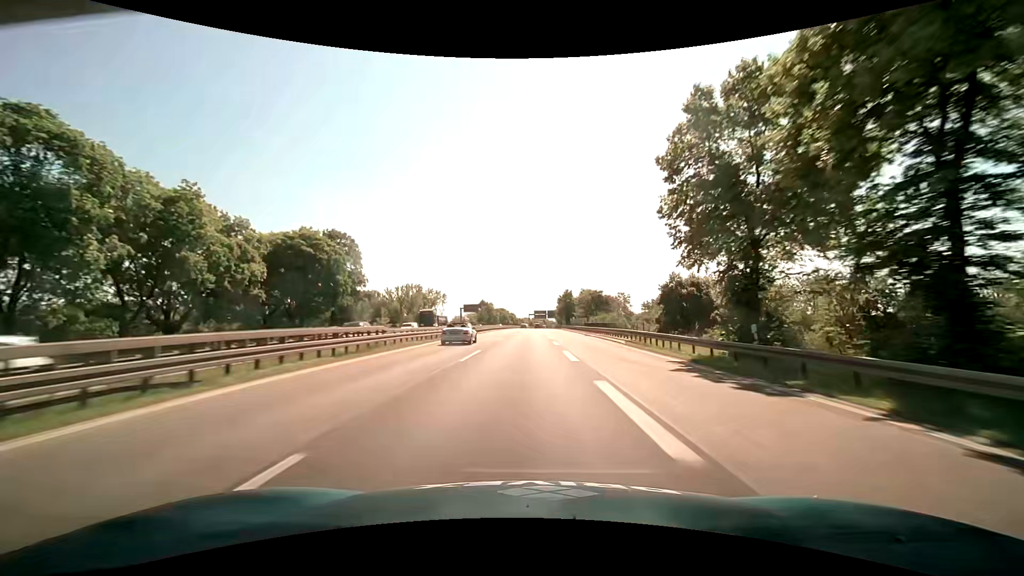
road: motorway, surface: asphalt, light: Day
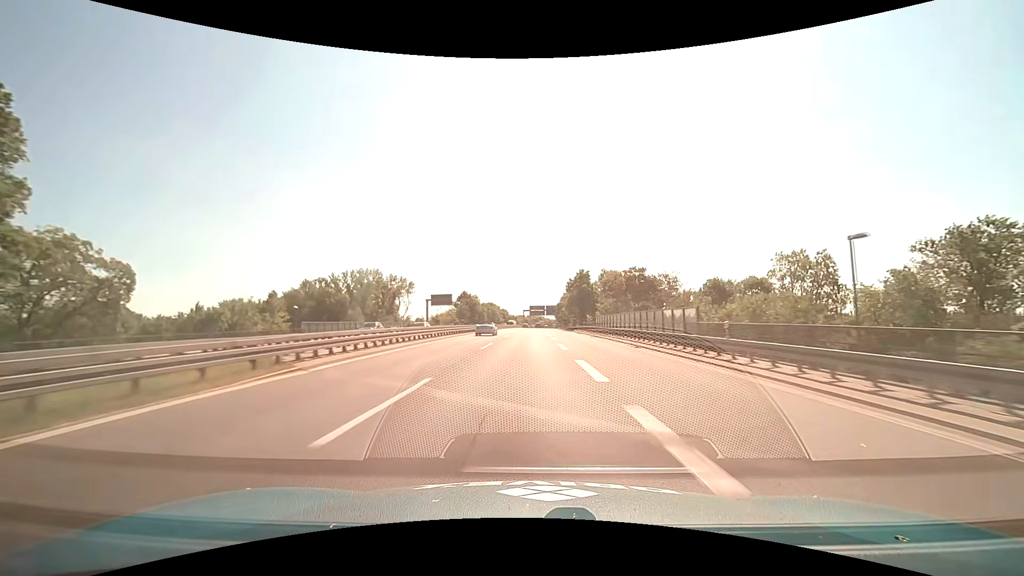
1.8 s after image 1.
(+0.2, +47.8) m; 0°
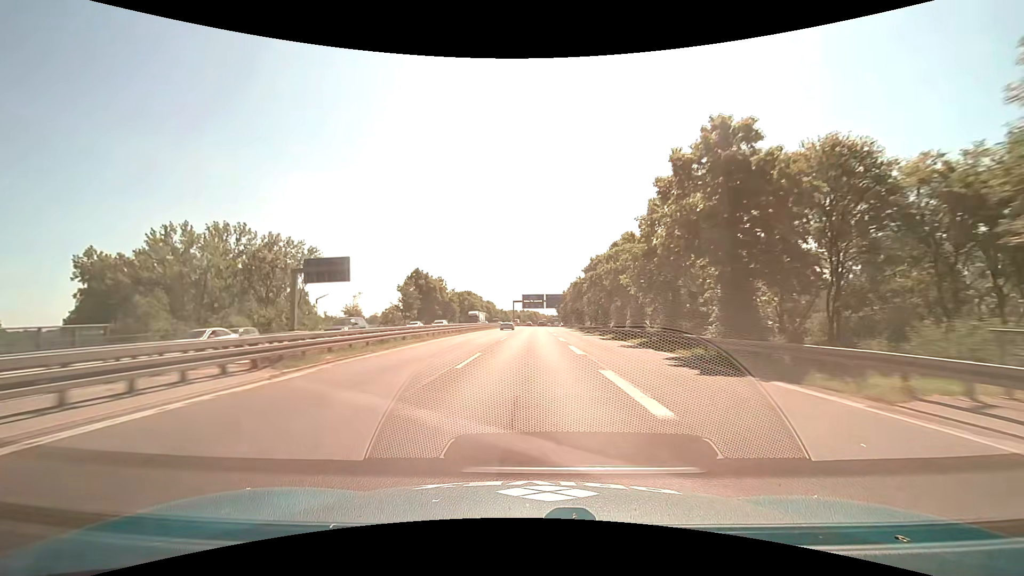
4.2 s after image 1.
(+0.4, +64.7) m; +1°
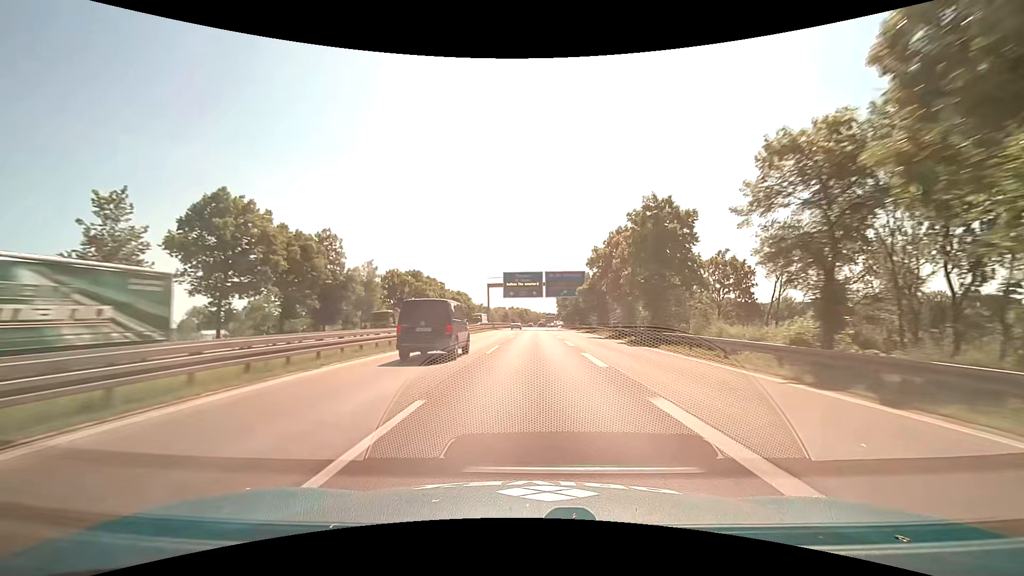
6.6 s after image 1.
(+0.5, +65.7) m; +1°
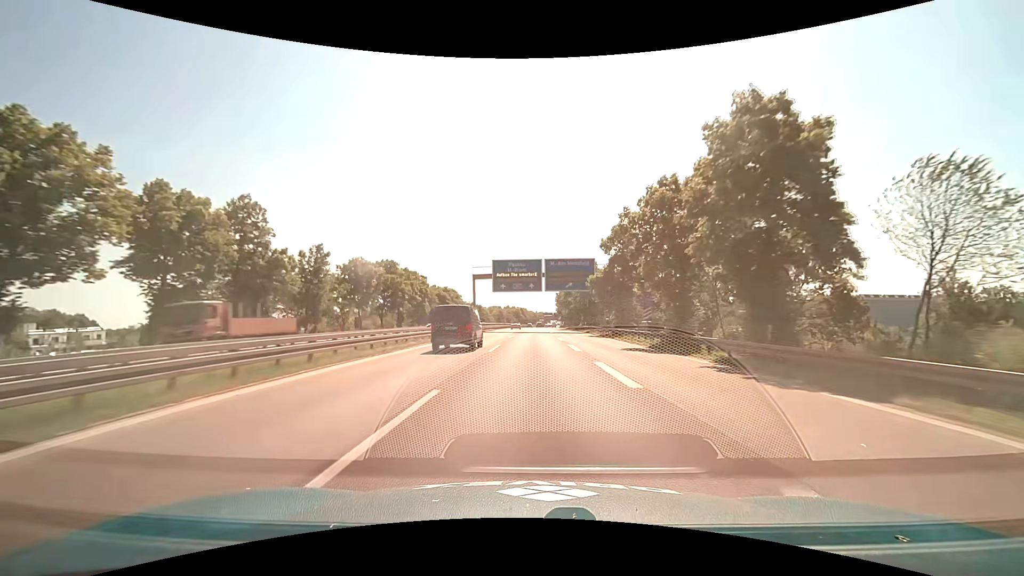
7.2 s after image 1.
(+0.1, +16.6) m; 0°
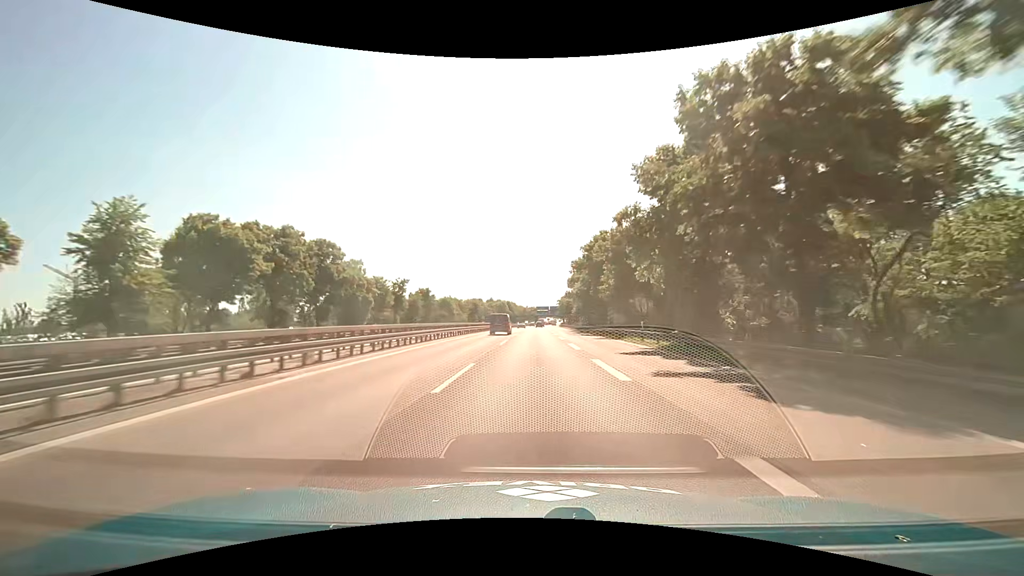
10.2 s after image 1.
(+1.2, +84.0) m; +1°
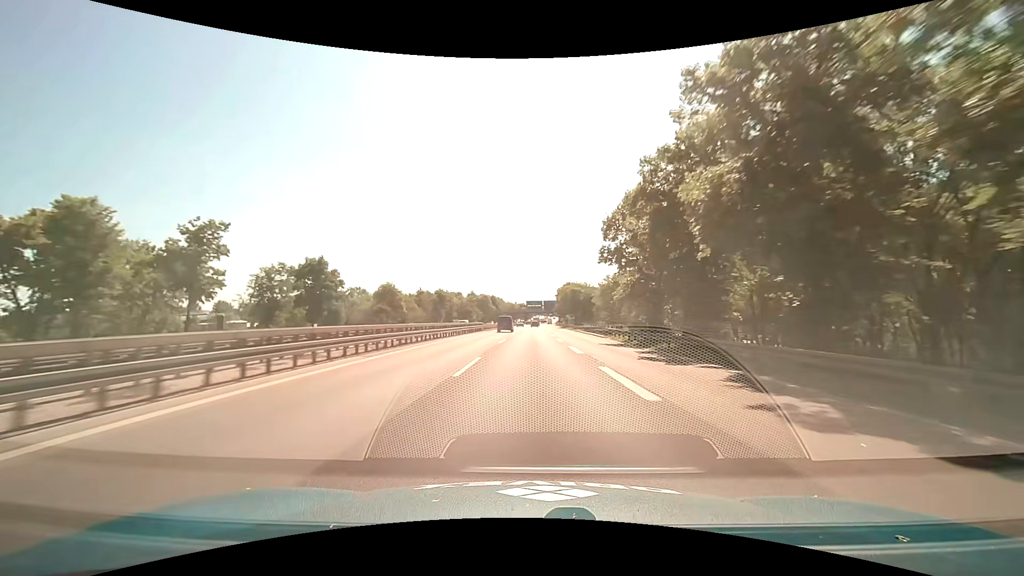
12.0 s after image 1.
(+0.4, +51.2) m; +1°
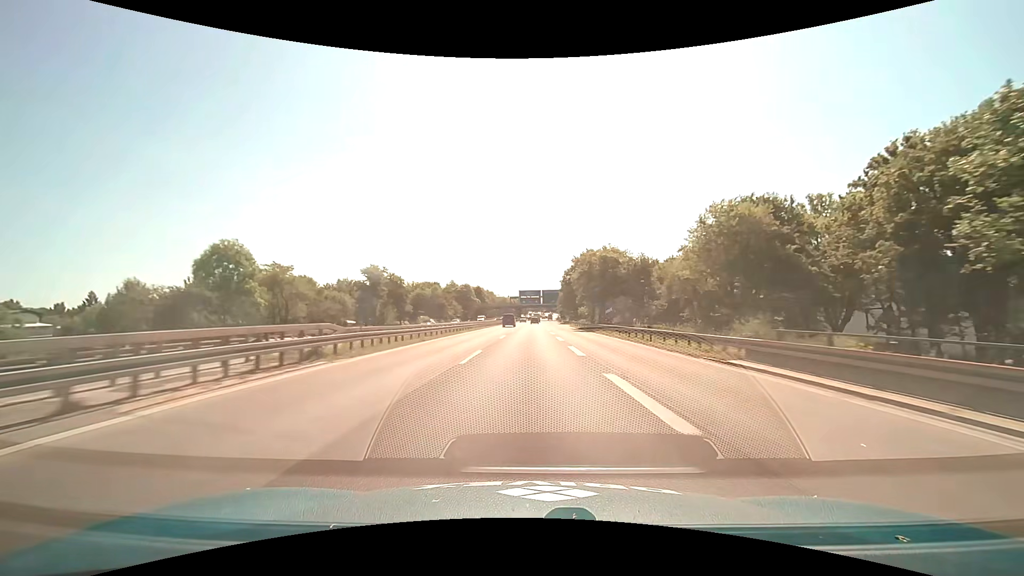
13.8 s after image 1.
(+0.4, +51.1) m; +1°
(0, +10) (0, +20) (0, +30) (0, +40) (0, +50) (0, +60) (0, +70) (+1, +80) (+1, +90) (+1, +100) m
